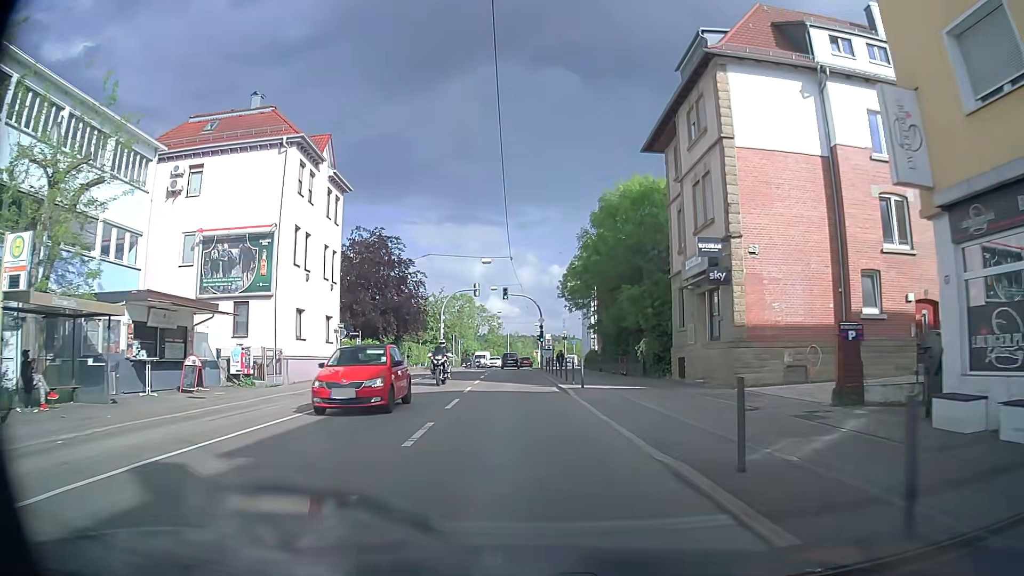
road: secondary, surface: asphalt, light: Day
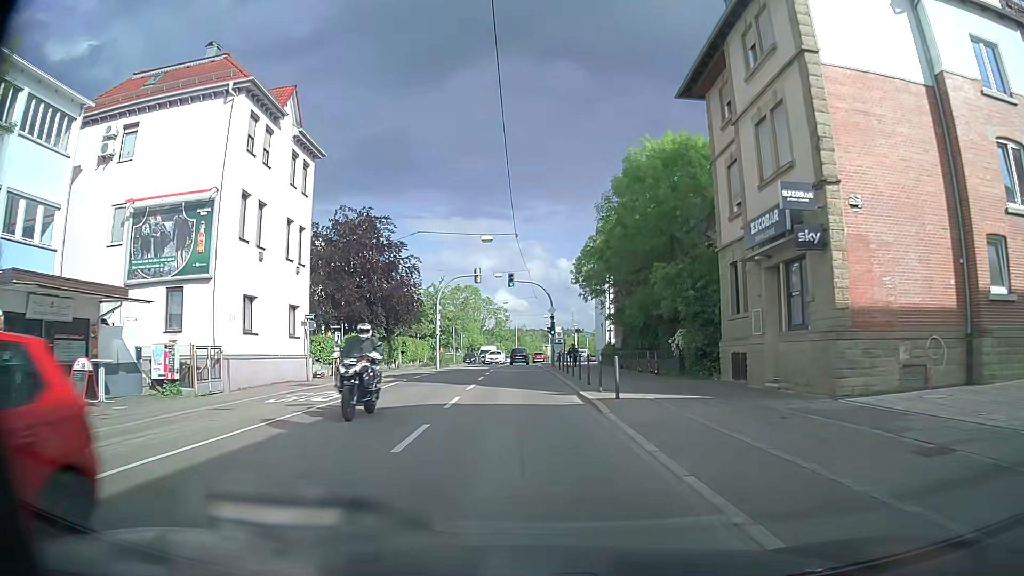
(0.0, +6.6) m; 0°
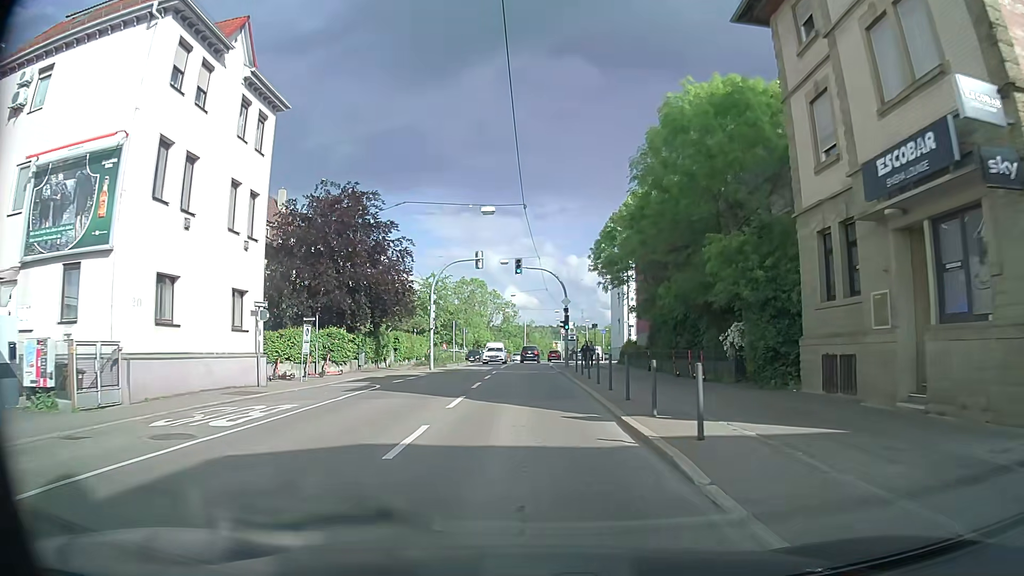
(0.0, +6.6) m; -1°
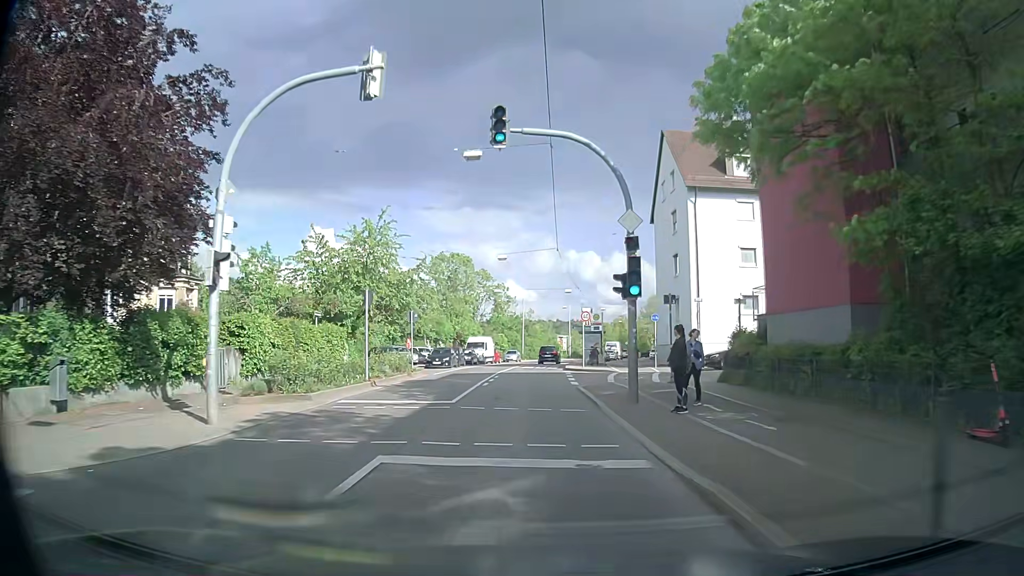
(-0.1, +26.6) m; 0°
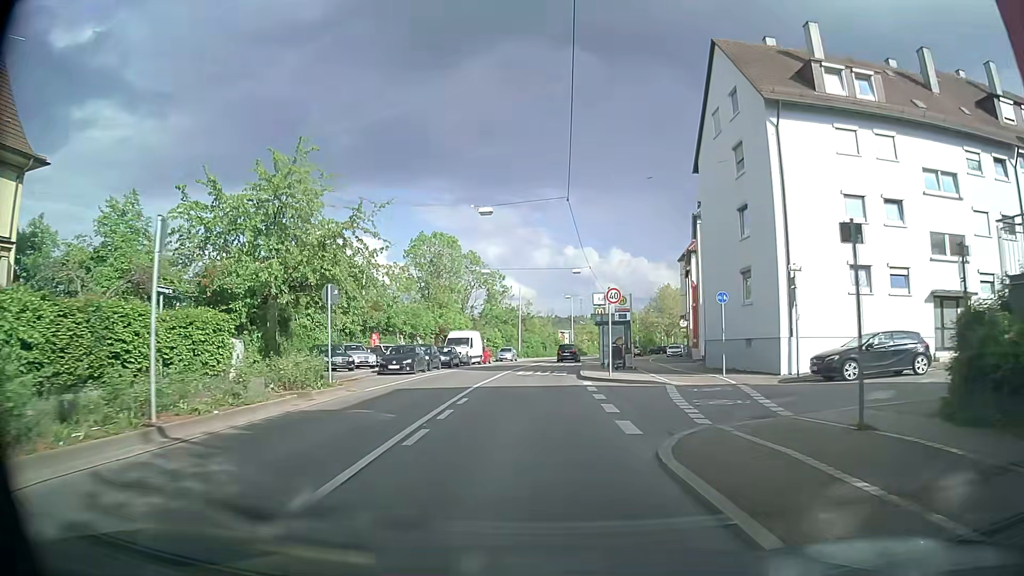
(0.0, +13.7) m; +1°
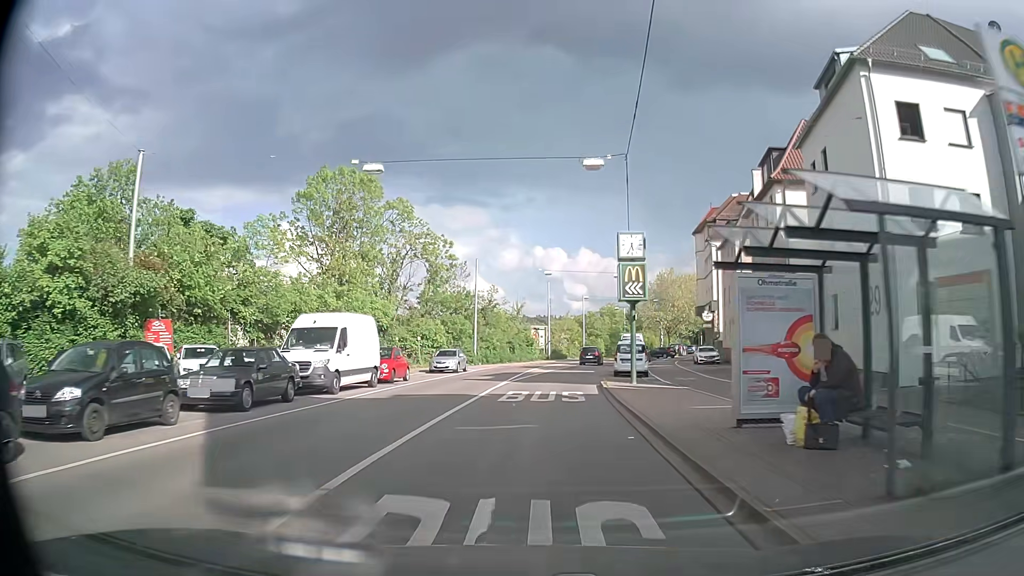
(+0.2, +28.2) m; +2°
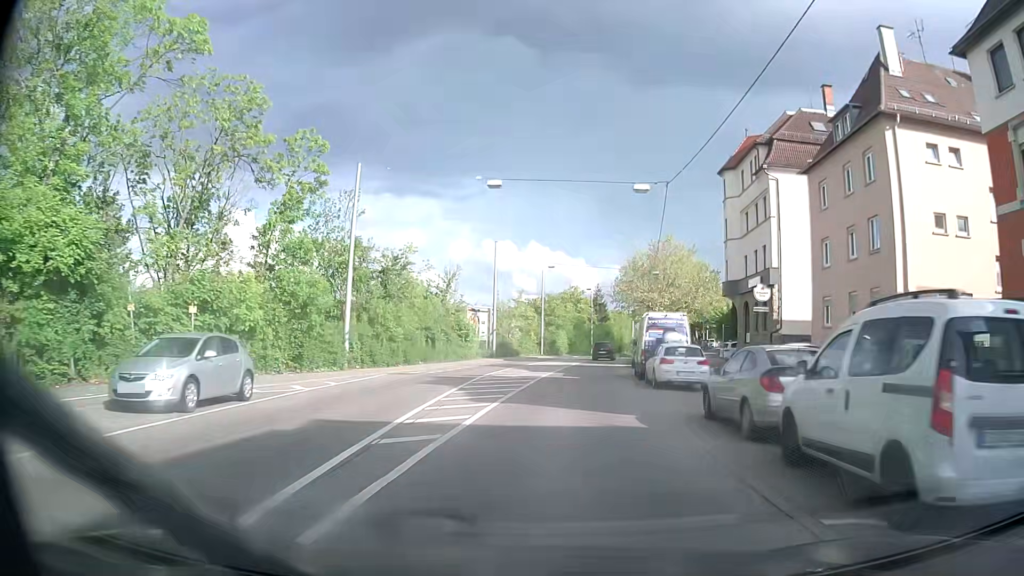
(+0.9, +28.9) m; +5°
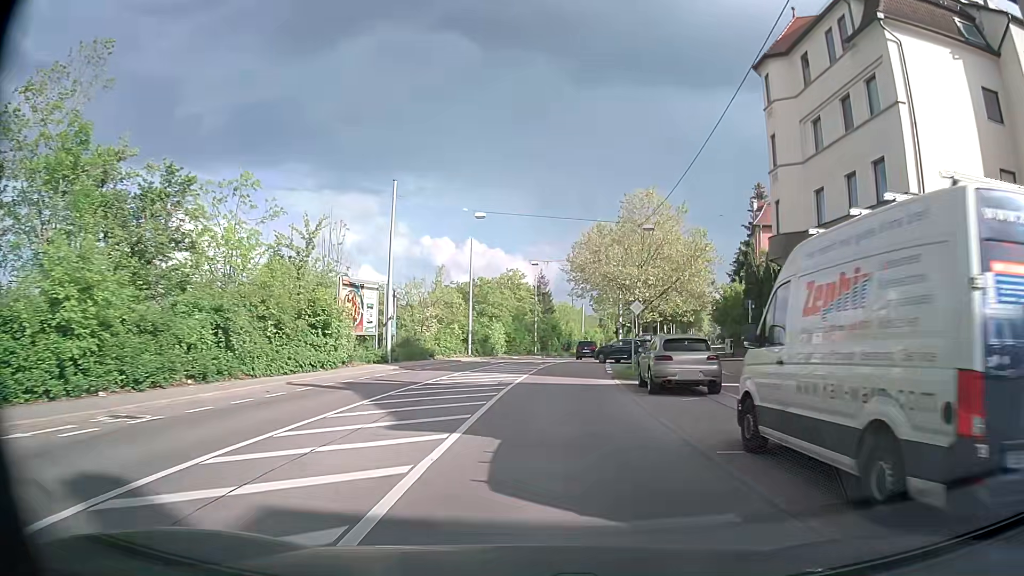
(+1.0, +22.0) m; +5°
